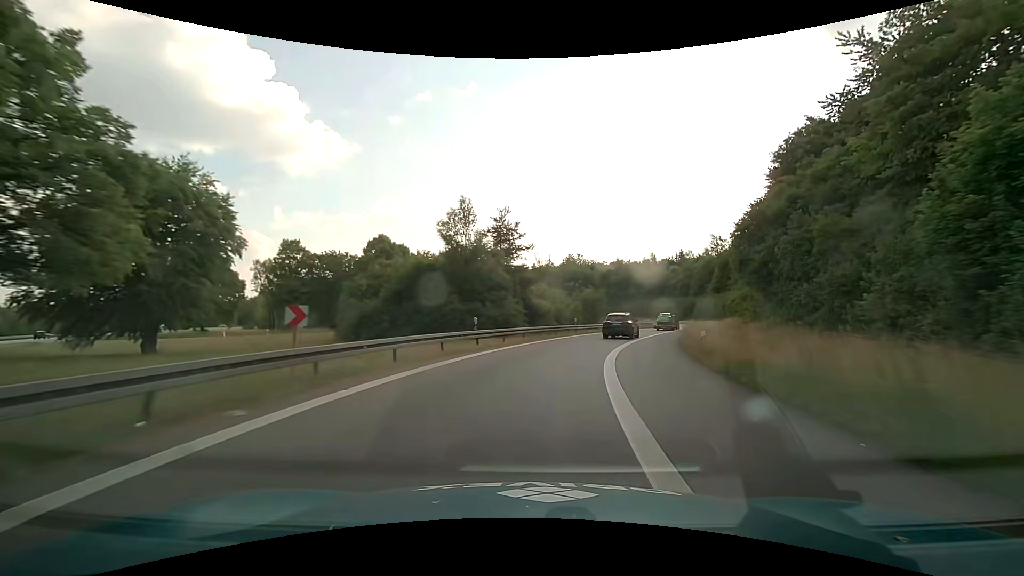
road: motorway_link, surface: asphalt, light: Day
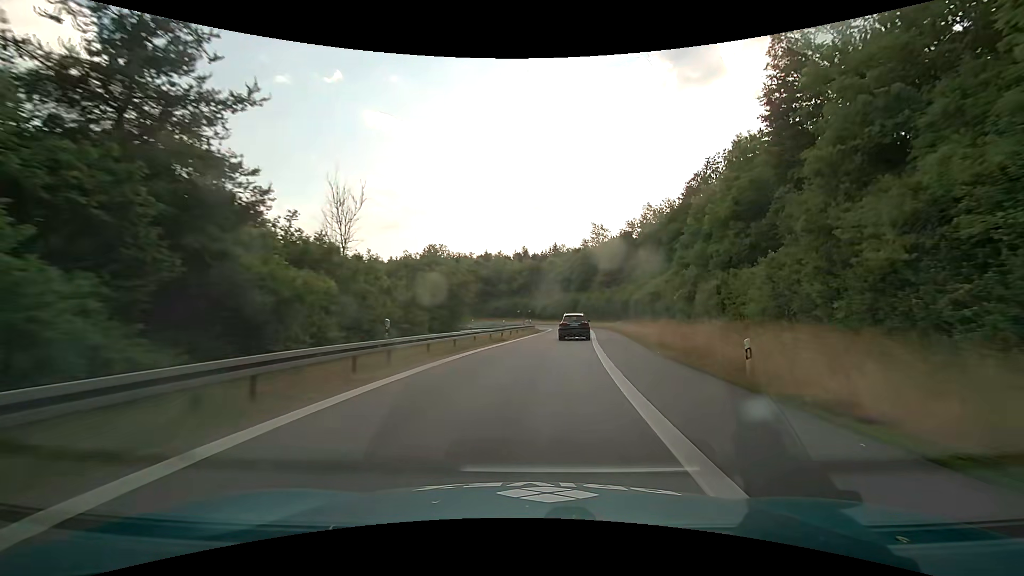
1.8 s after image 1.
(+3.9, +28.4) m; +15°
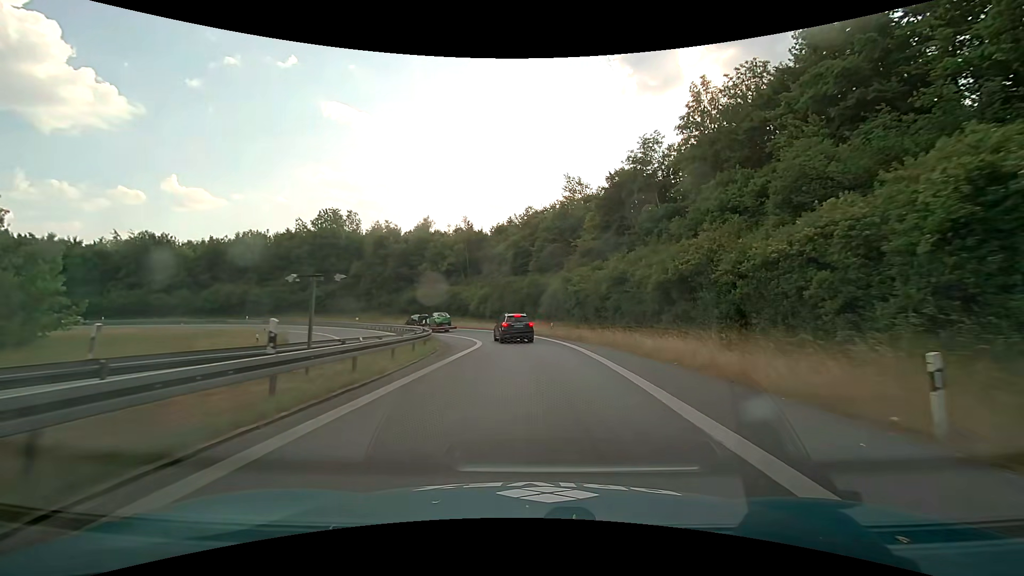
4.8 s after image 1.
(+3.7, +45.5) m; +5°
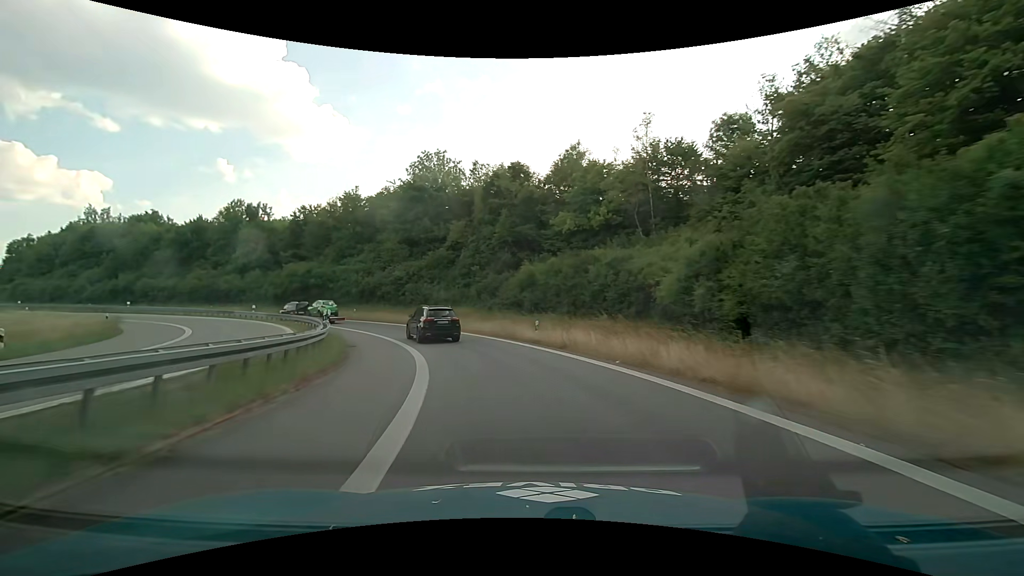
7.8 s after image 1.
(-4.7, +43.6) m; -20°
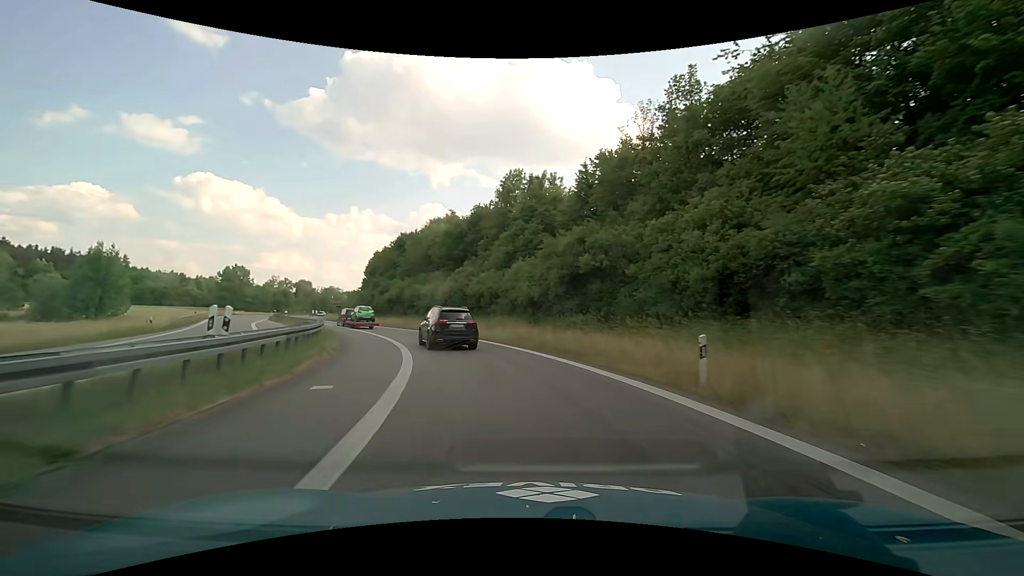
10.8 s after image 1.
(-13.4, +40.1) m; -37°
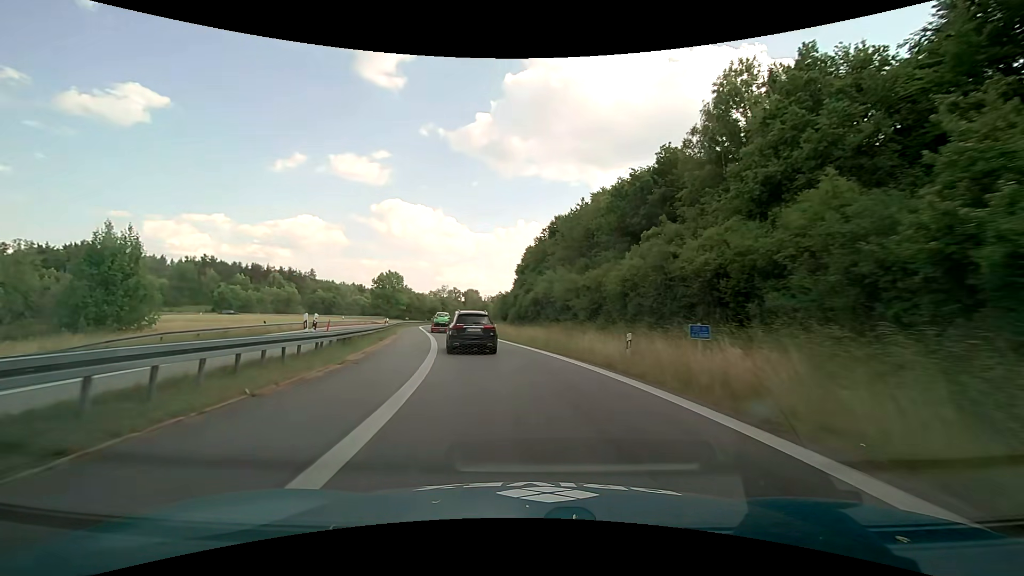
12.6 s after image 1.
(-4.3, +24.8) m; -19°
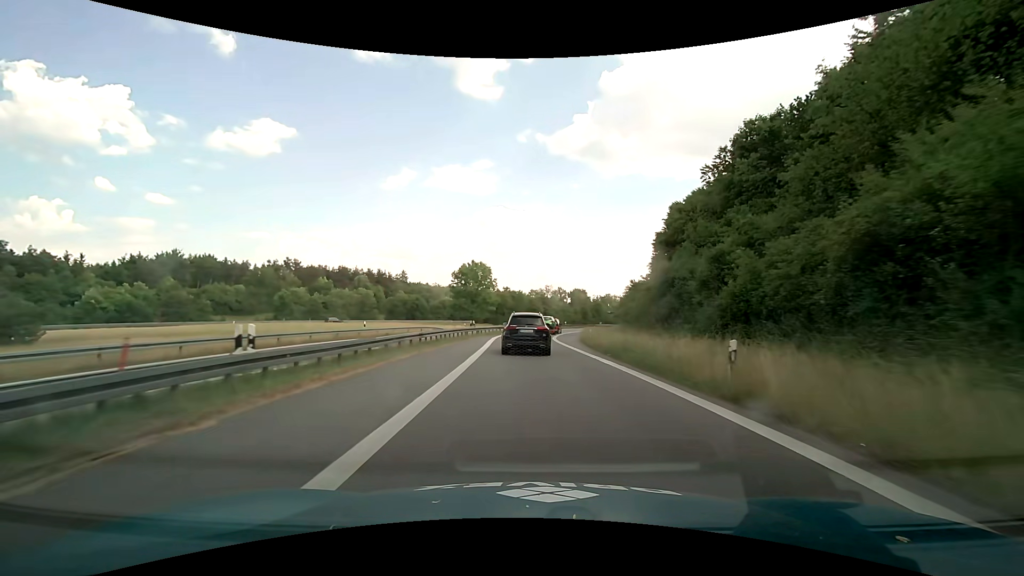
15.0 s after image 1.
(-4.6, +34.3) m; -12°
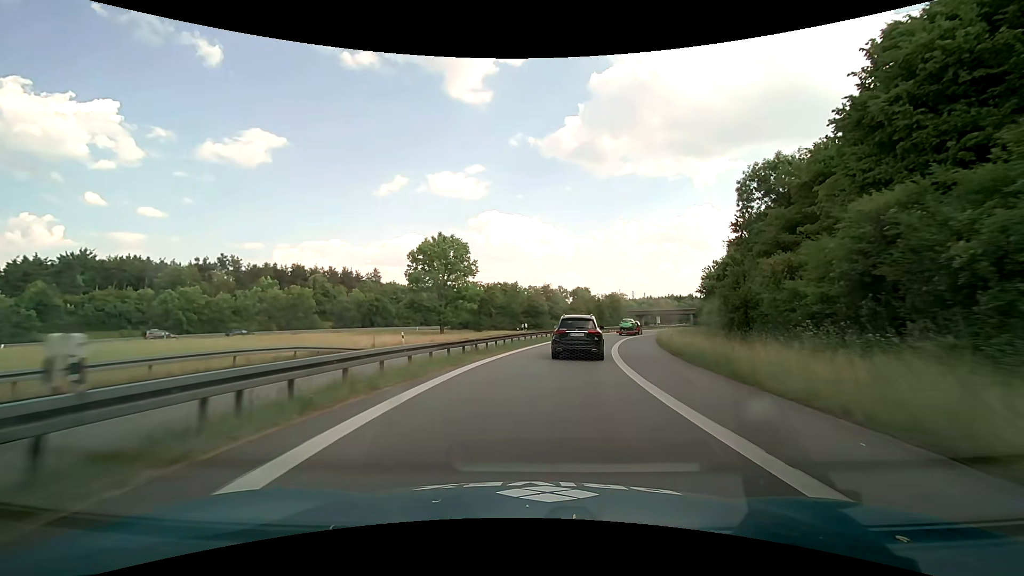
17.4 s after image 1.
(-0.3, +36.9) m; 0°
(0, +10) (+1, +20) (+2, +30) (+3, +40) (+6, +50) (+8, +59) (+11, +69) (+15, +78) (+18, +87) (+22, +97) m
